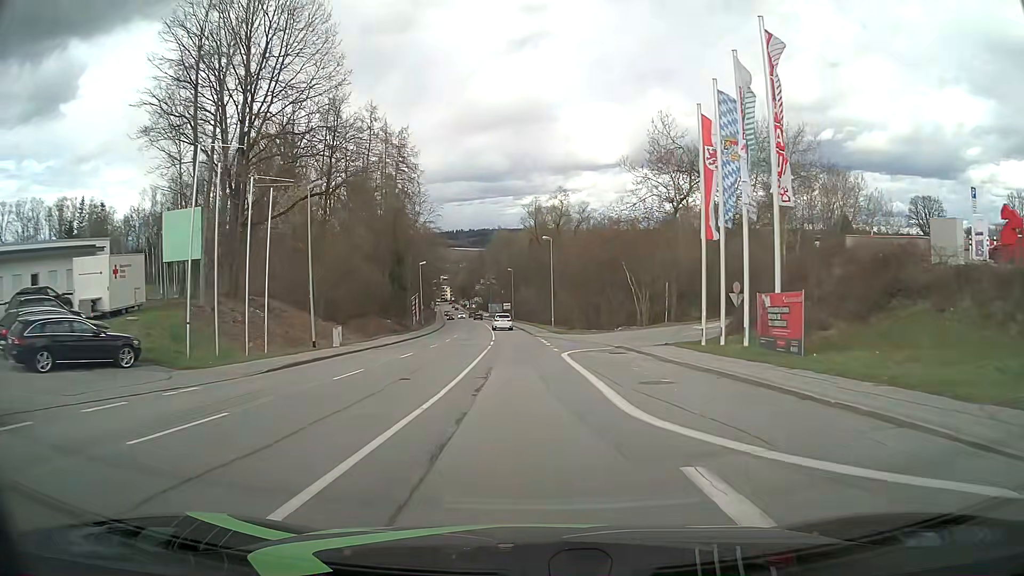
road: tertiary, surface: asphalt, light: Day
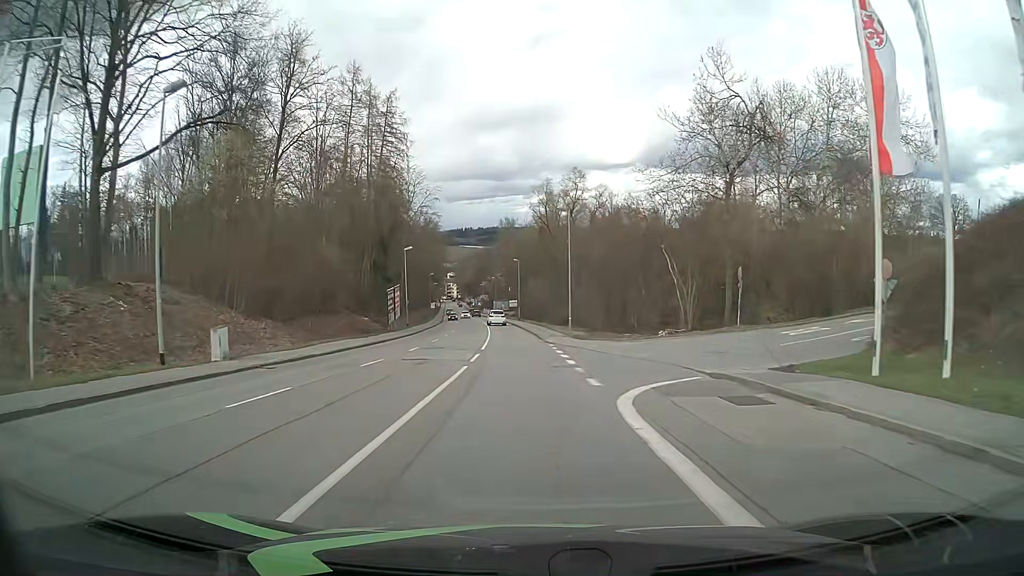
(-0.1, +15.2) m; -1°
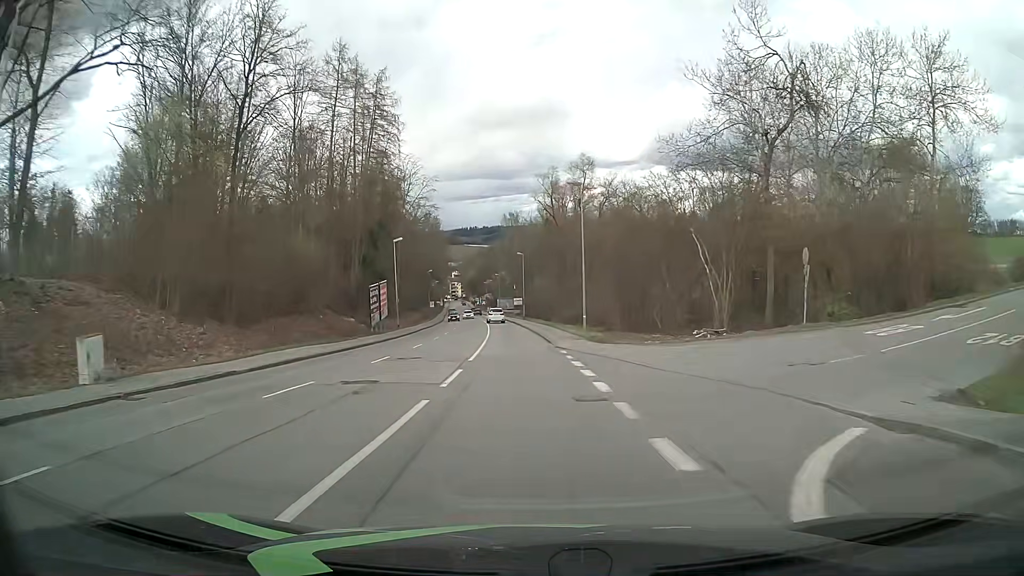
(0.0, +7.6) m; 0°
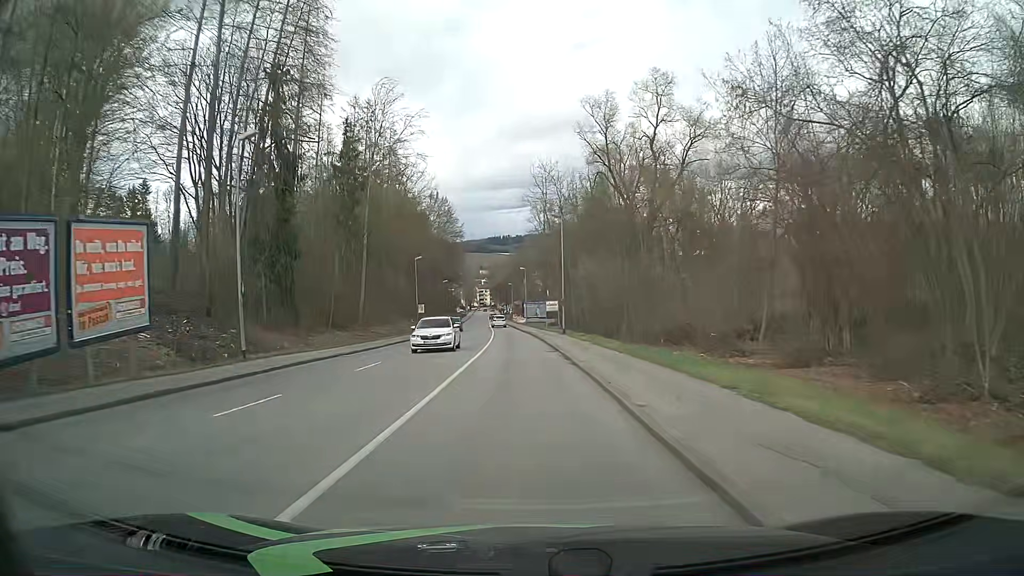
(-1.1, +38.0) m; -3°
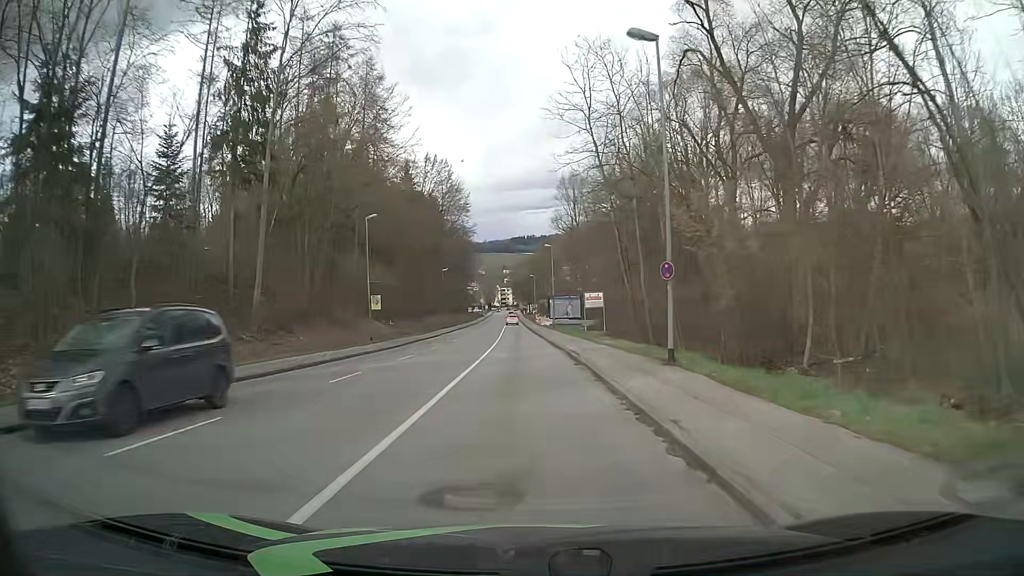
(-0.6, +30.5) m; -2°
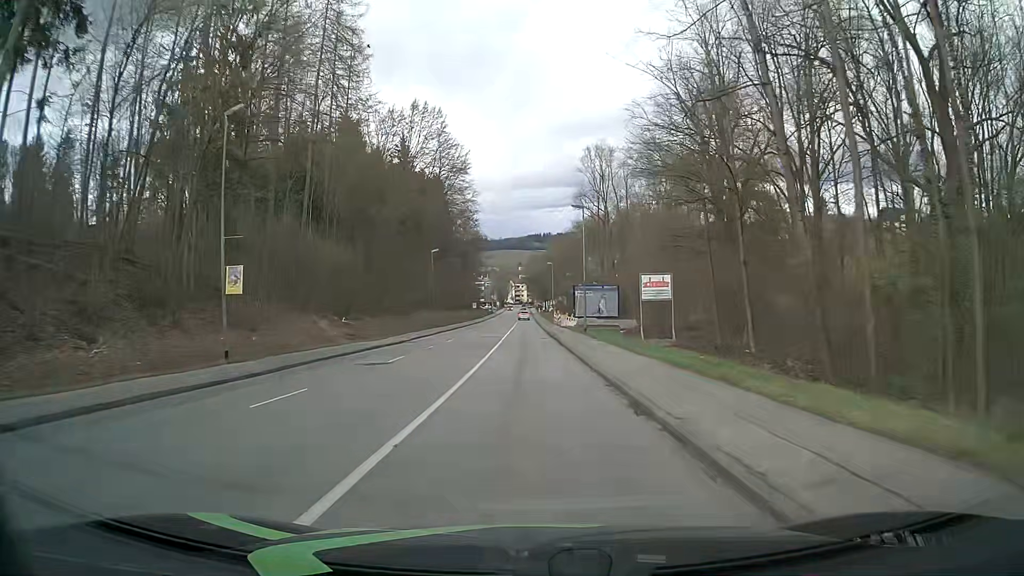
(-0.2, +22.8) m; -1°
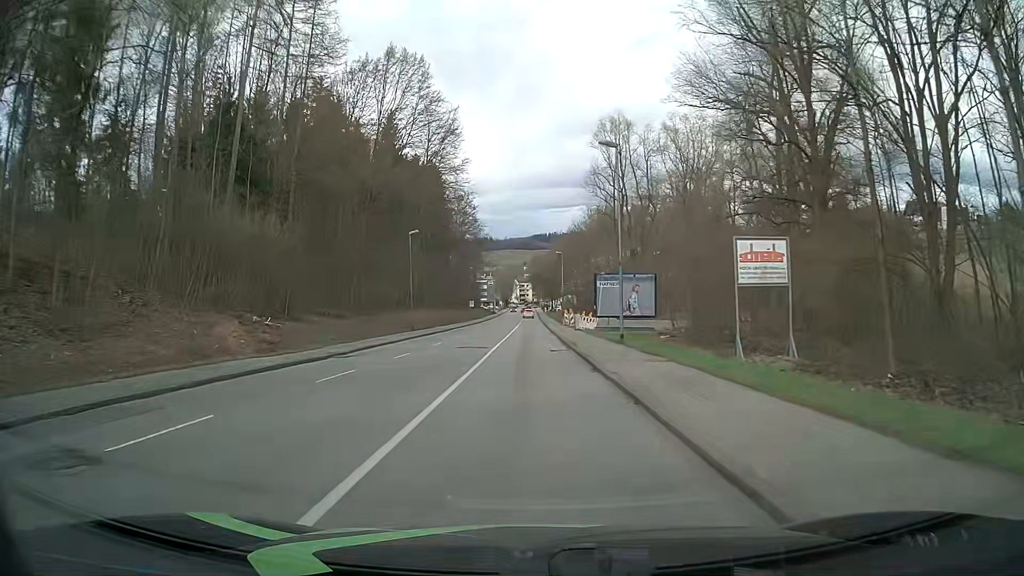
(0.0, +15.3) m; 0°
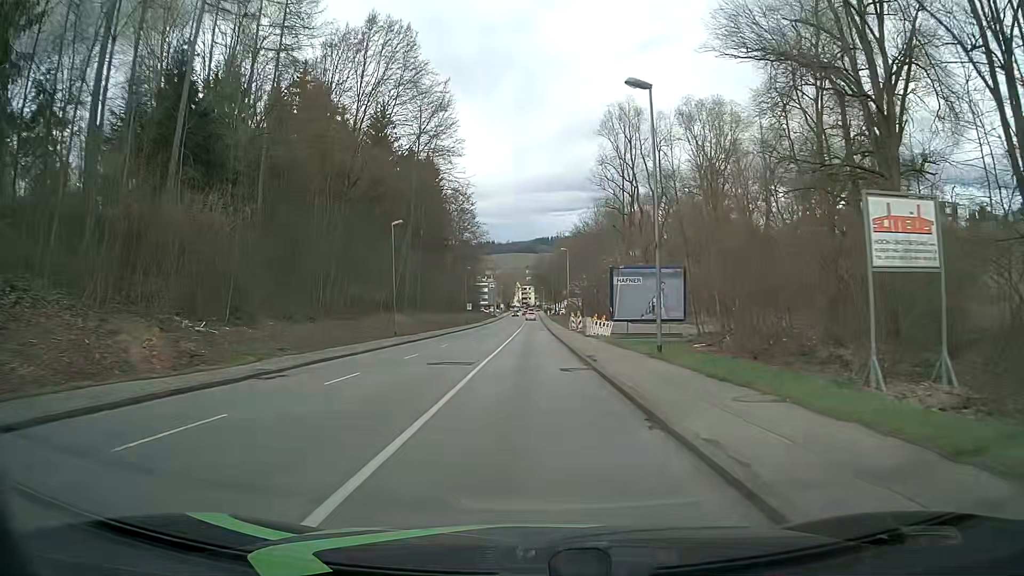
(0.0, +7.6) m; 0°
(0, +10) (0, +20) (0, +30) (0, +40) (0, +50) (0, +60) (0, +70) (0, +80) (0, +90) (0, +100) m
